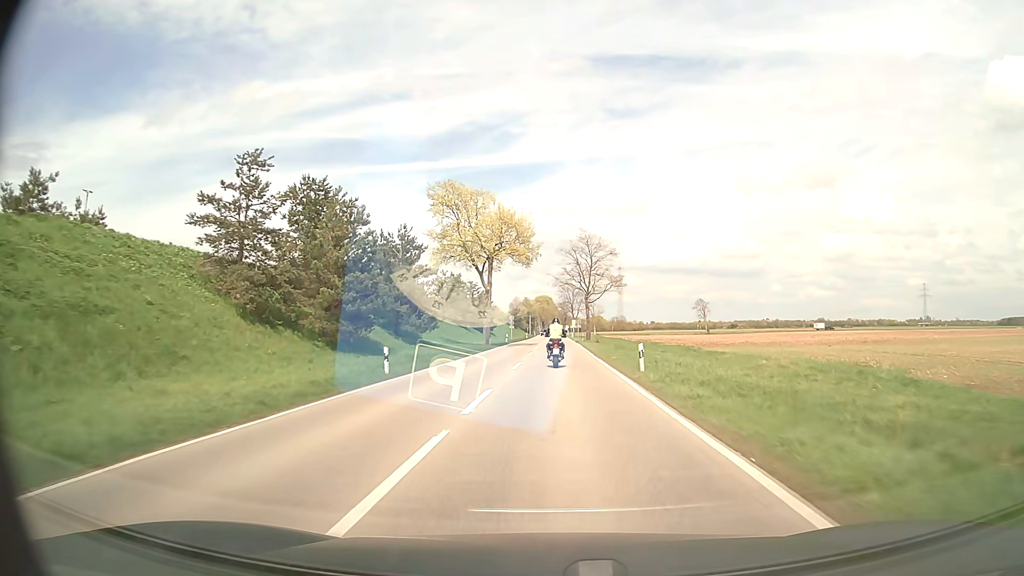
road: secondary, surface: asphalt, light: Day
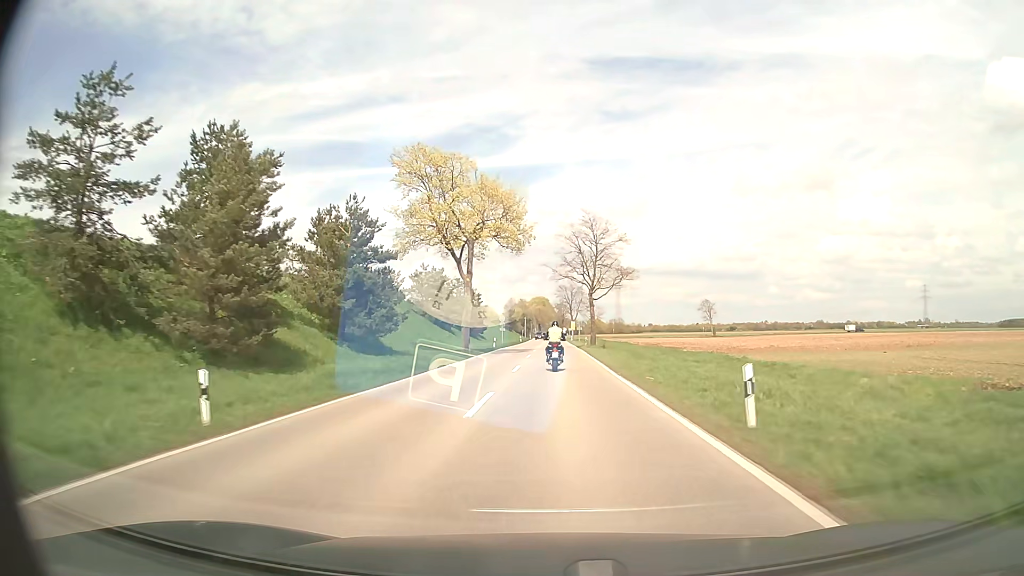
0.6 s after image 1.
(0.0, +11.9) m; 0°
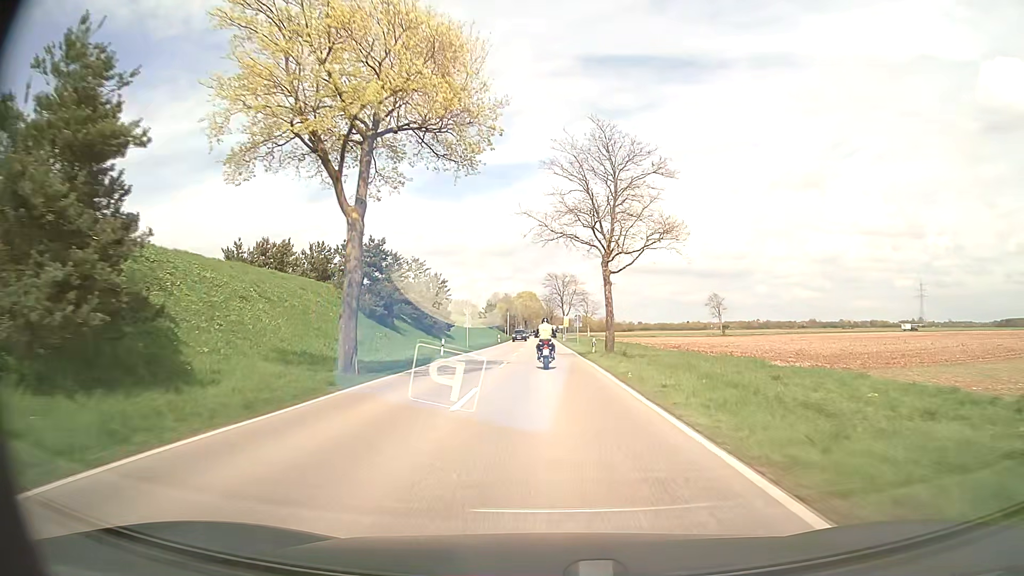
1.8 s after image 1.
(+0.2, +23.6) m; +1°
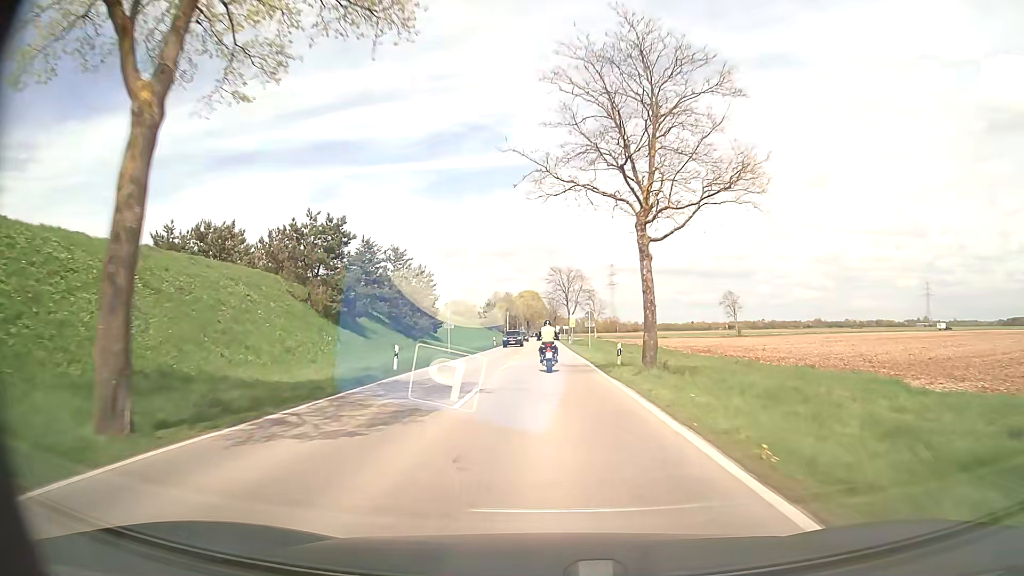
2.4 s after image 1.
(0.0, +11.7) m; 0°
